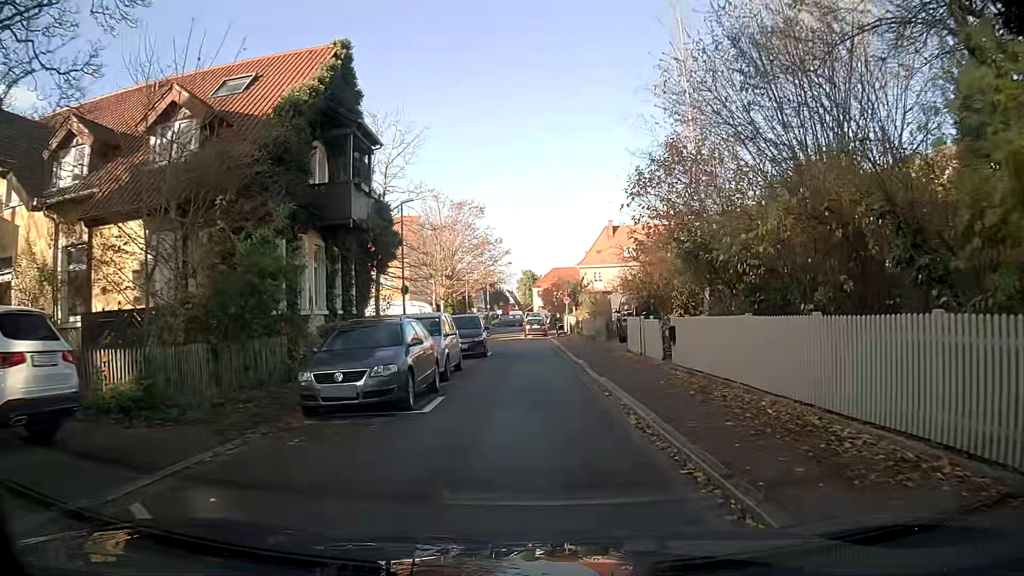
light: Day
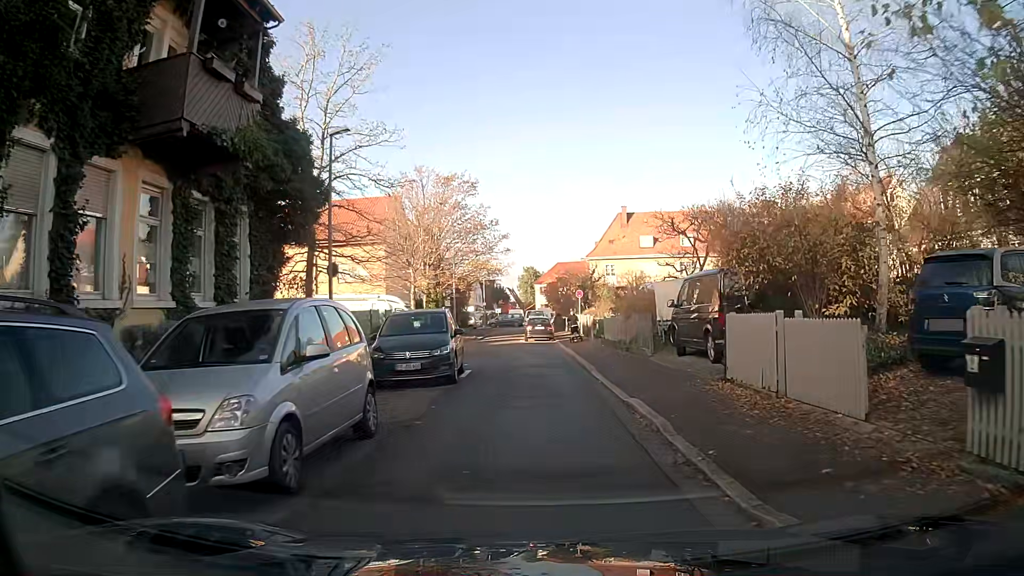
(0.0, +10.7) m; 0°
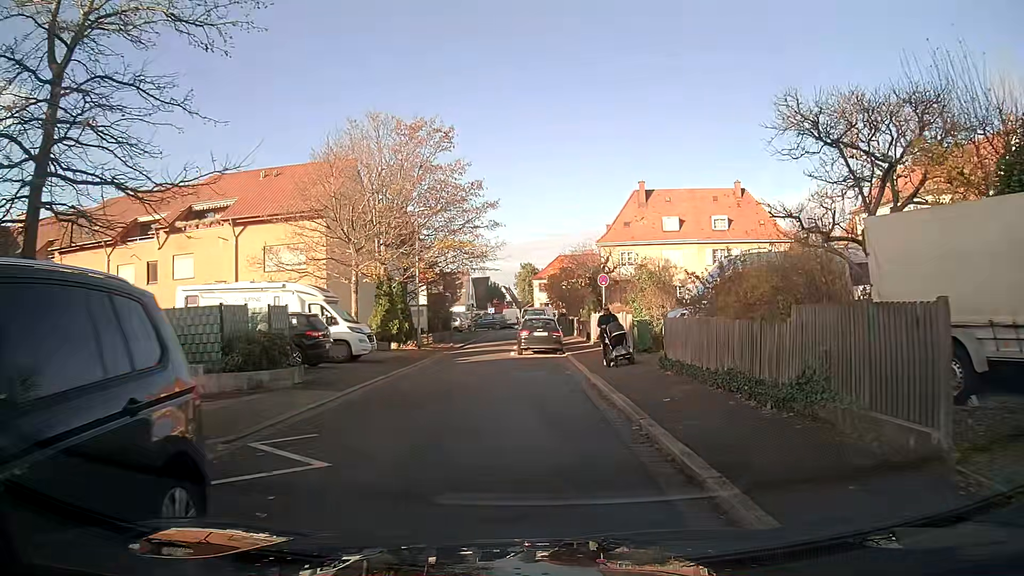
(0.0, +13.8) m; 0°
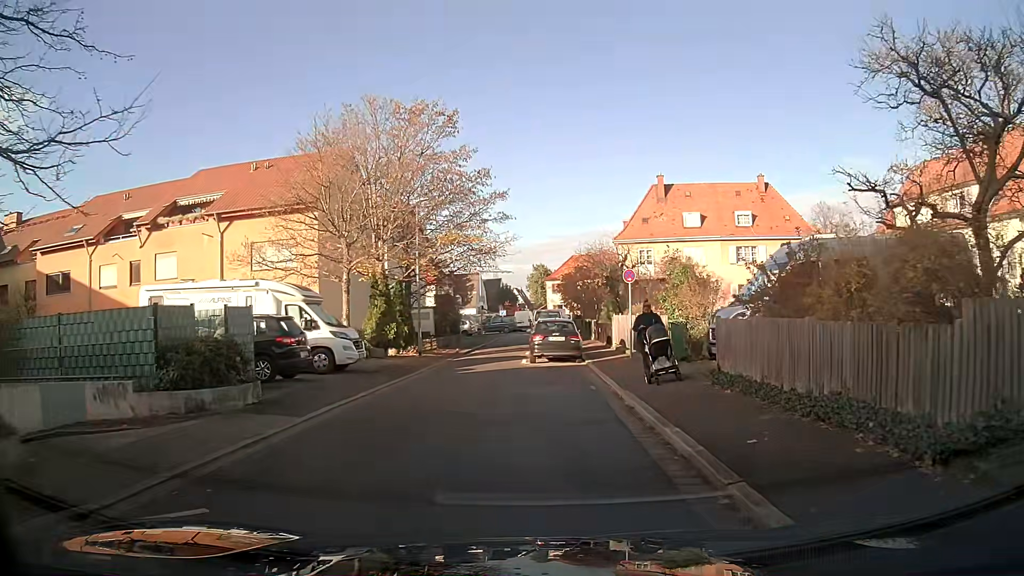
(0.0, +3.4) m; -2°
(-1, +10) (-1, +20) (-1, +30) (-1, +40) (-1, +50) (-1, +60) (+1, +70) (+8, +76) (+18, +74) (+28, +72) m
